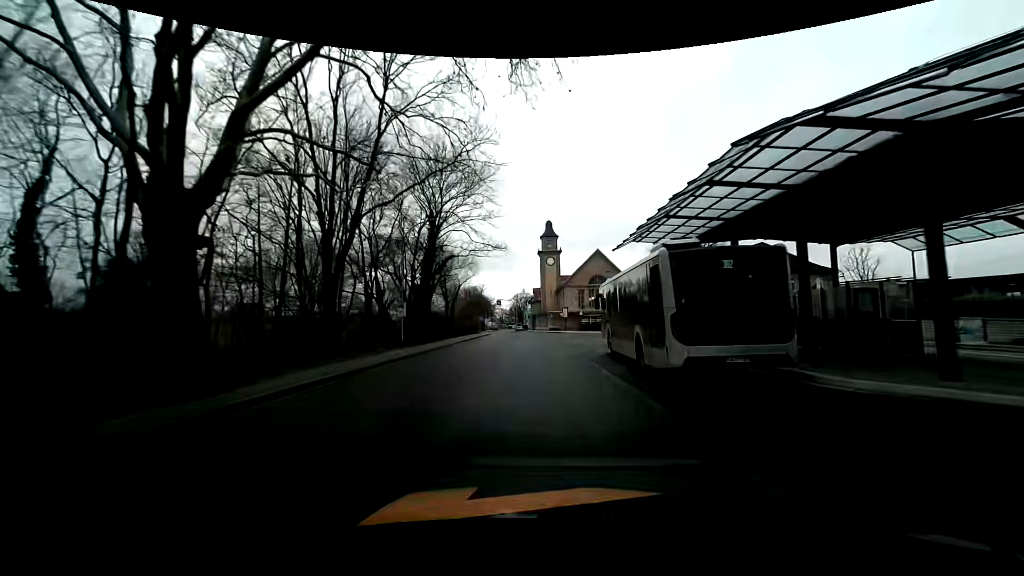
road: unclassified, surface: asphalt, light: Day
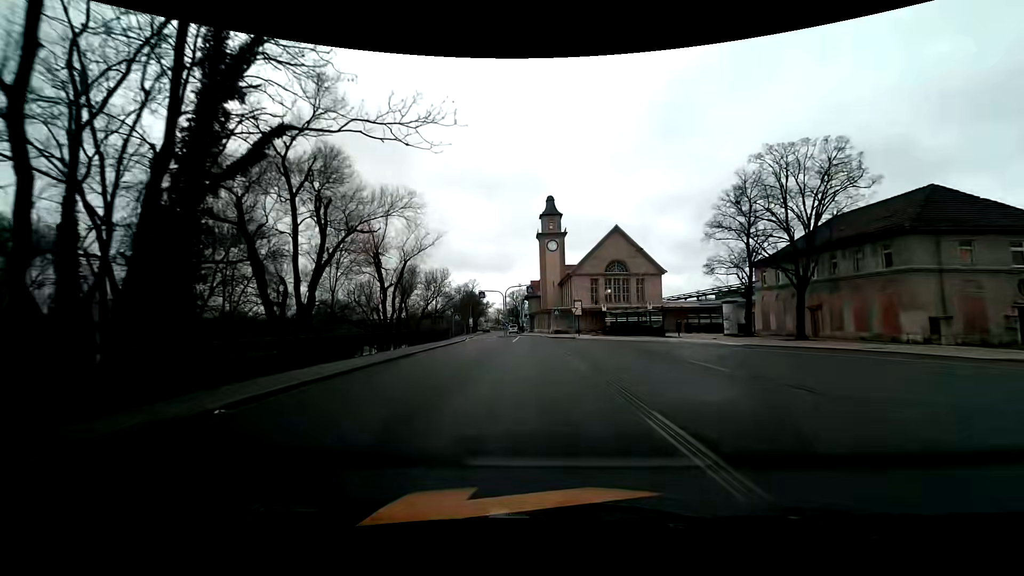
(-0.4, +26.8) m; -1°
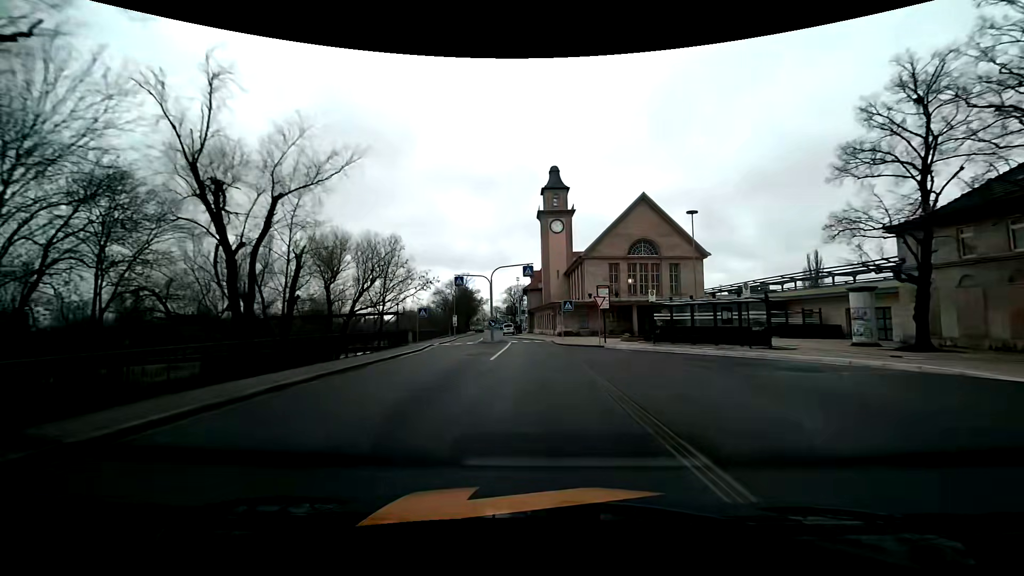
(0.0, +19.6) m; 0°
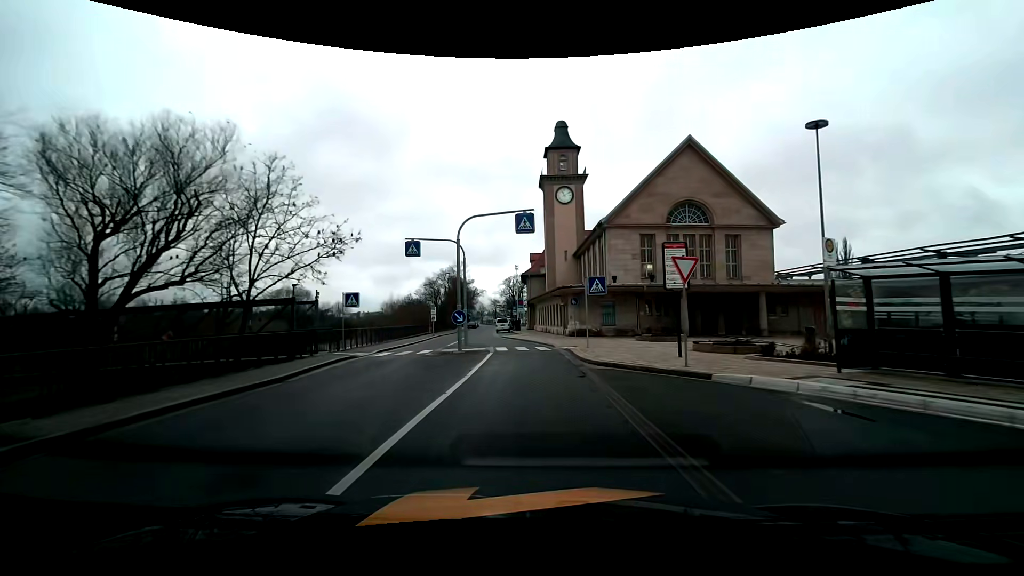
(0.0, +17.1) m; 0°
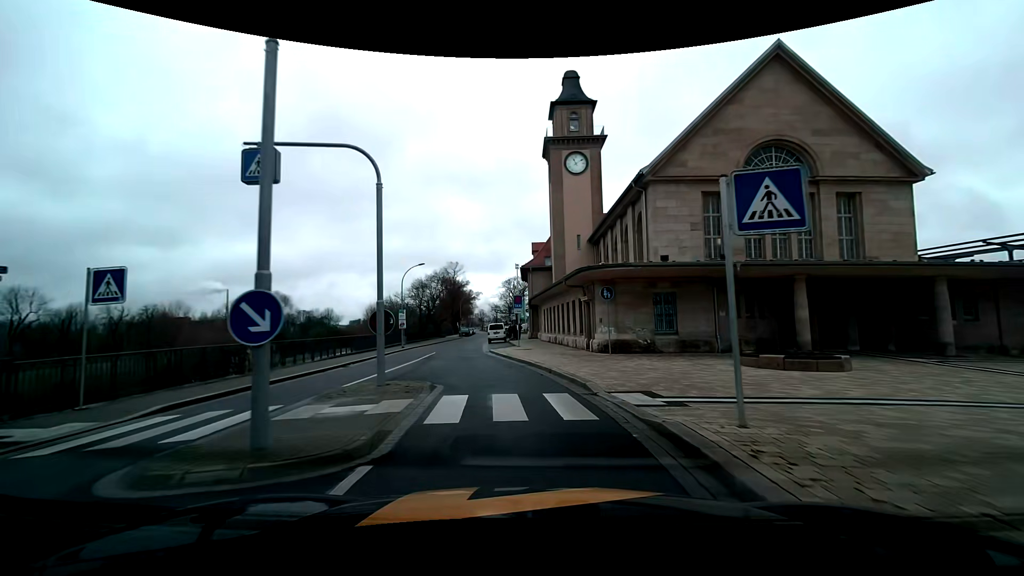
(0.0, +15.6) m; 0°
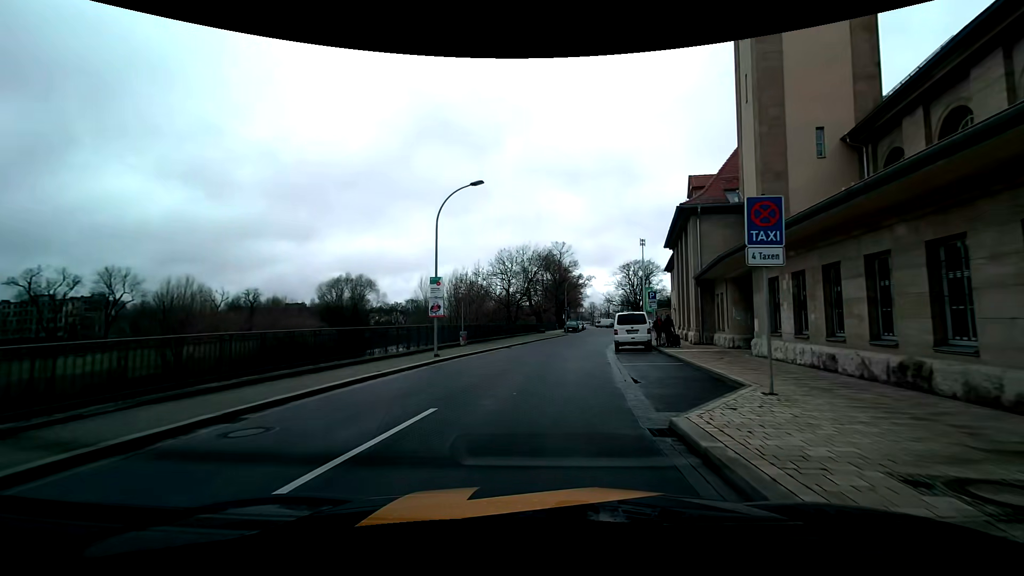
(-2.8, +24.7) m; -13°
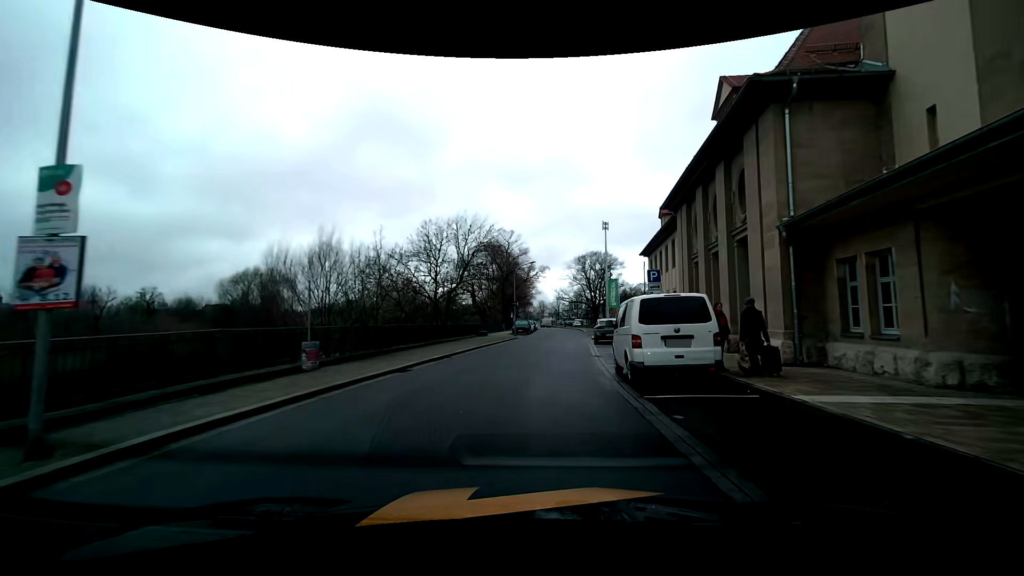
(+0.8, +15.3) m; +6°
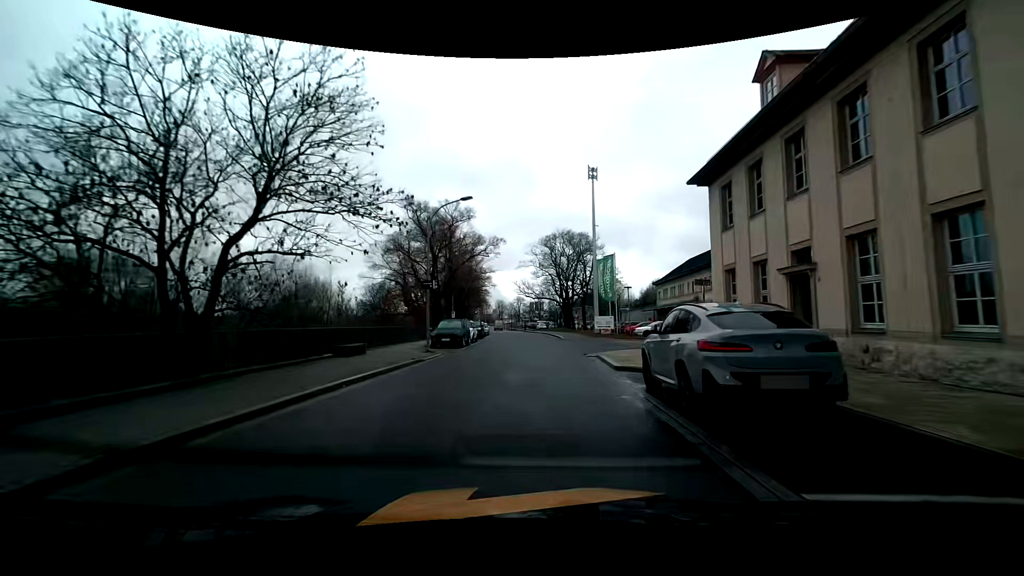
(+1.3, +26.4) m; +5°
(0, +10) (+1, +20) (+1, +30) (0, +40) (0, +50) (0, +60) (-1, +70) (-2, +80) (-3, +90) (-4, +100) m
